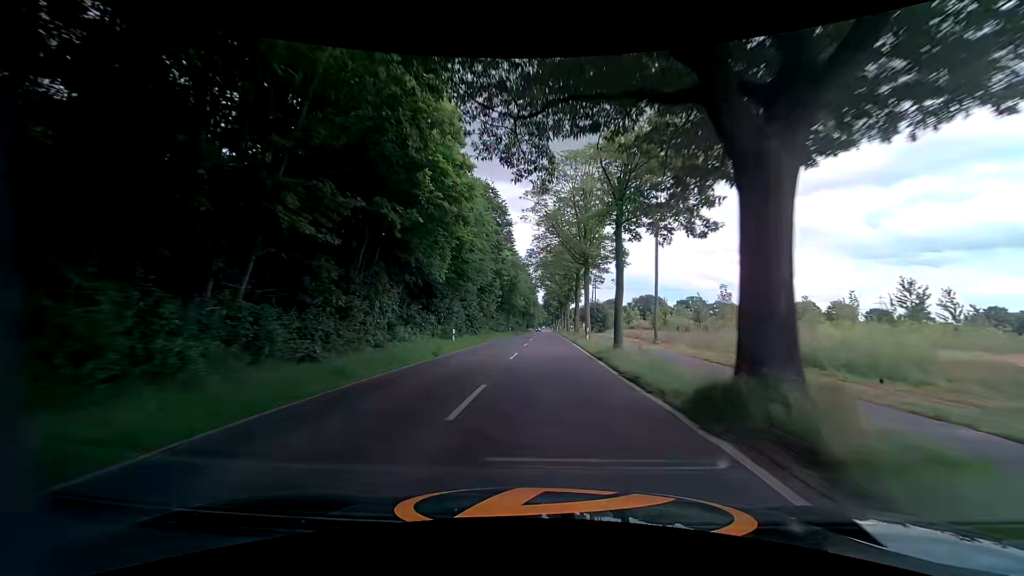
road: tertiary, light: Day
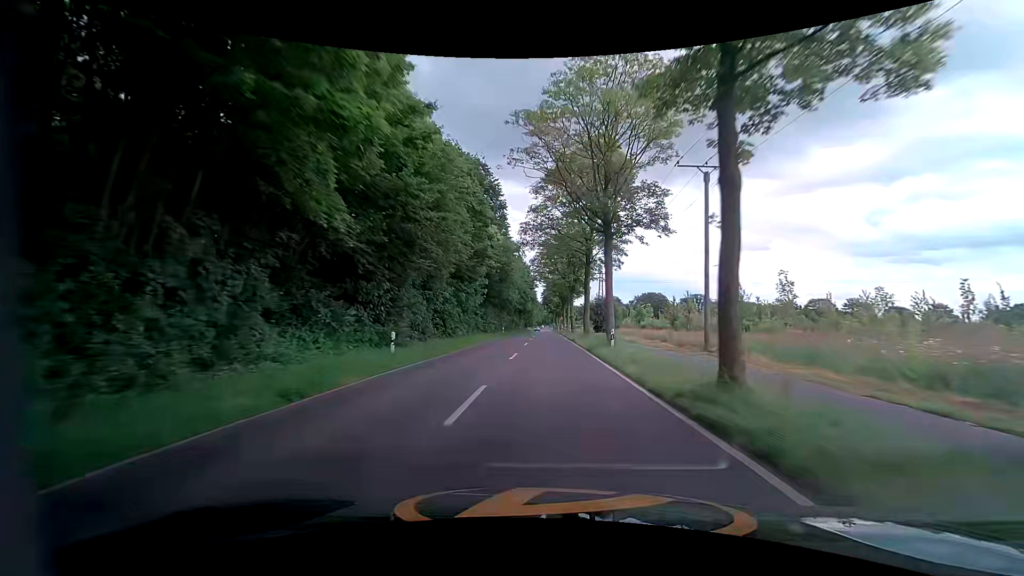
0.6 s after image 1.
(0.0, +12.4) m; 0°
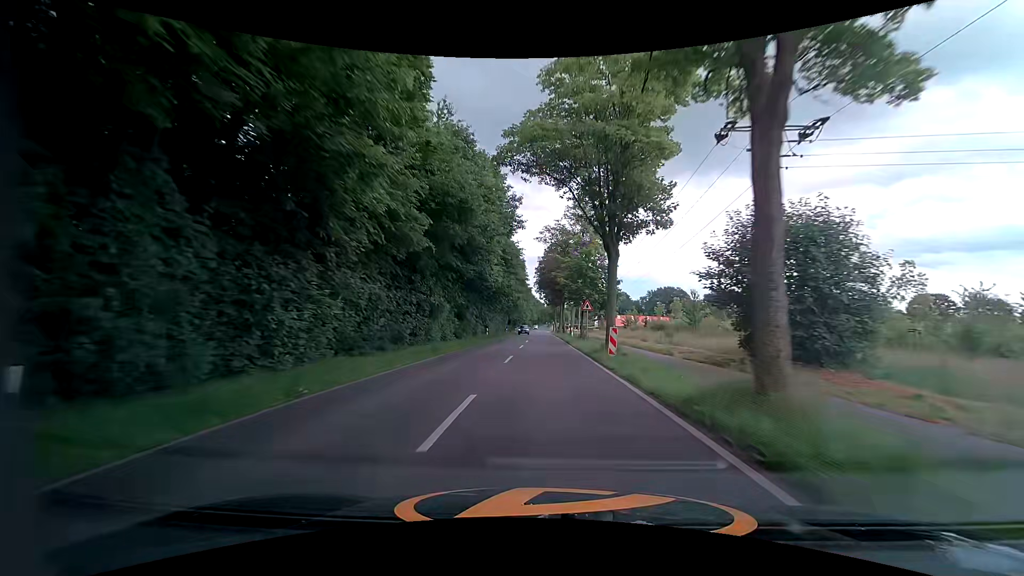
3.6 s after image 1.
(-0.1, +61.0) m; 0°
